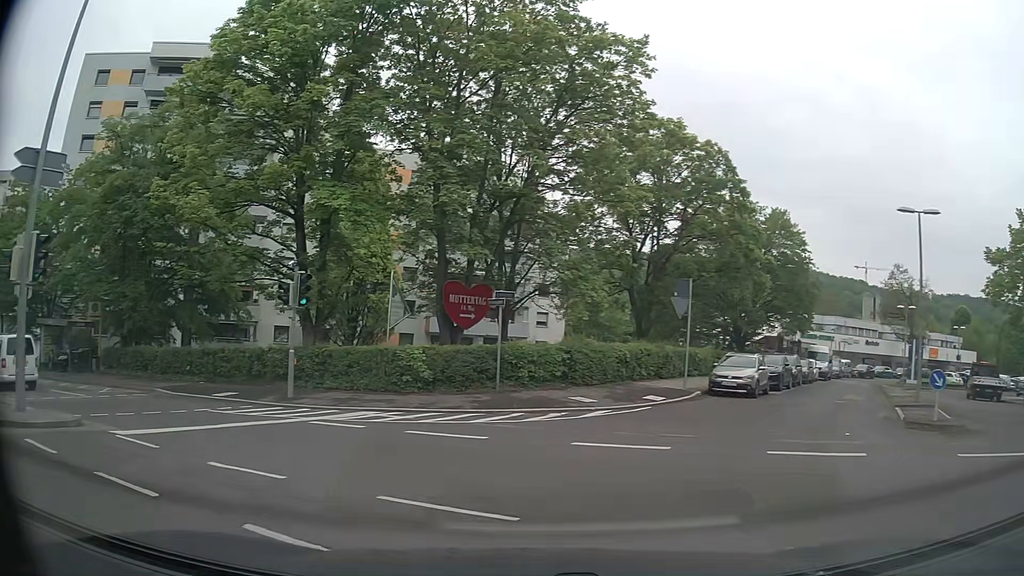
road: residential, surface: asphalt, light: Day
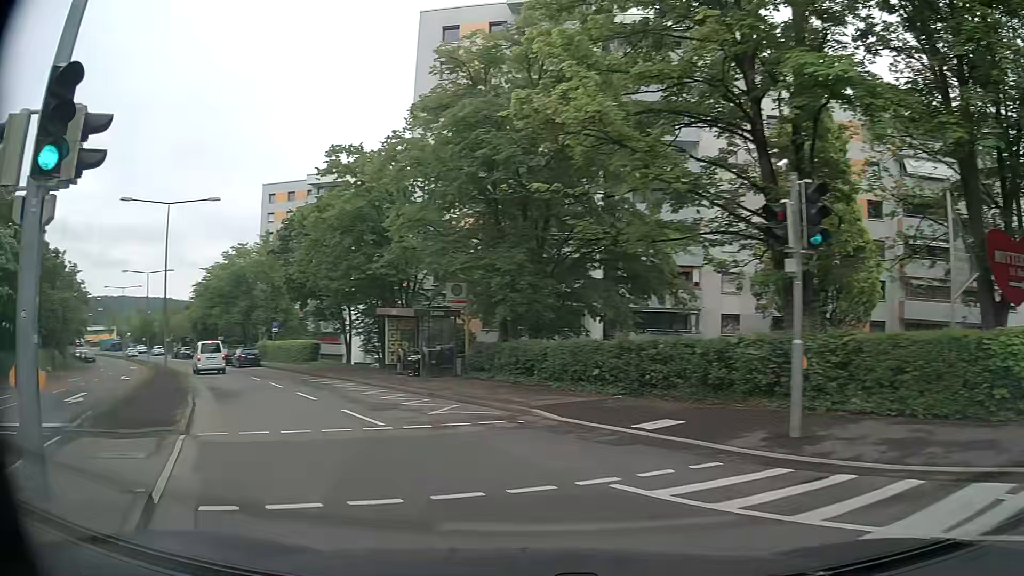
(-3.3, +9.1) m; -39°
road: secondary
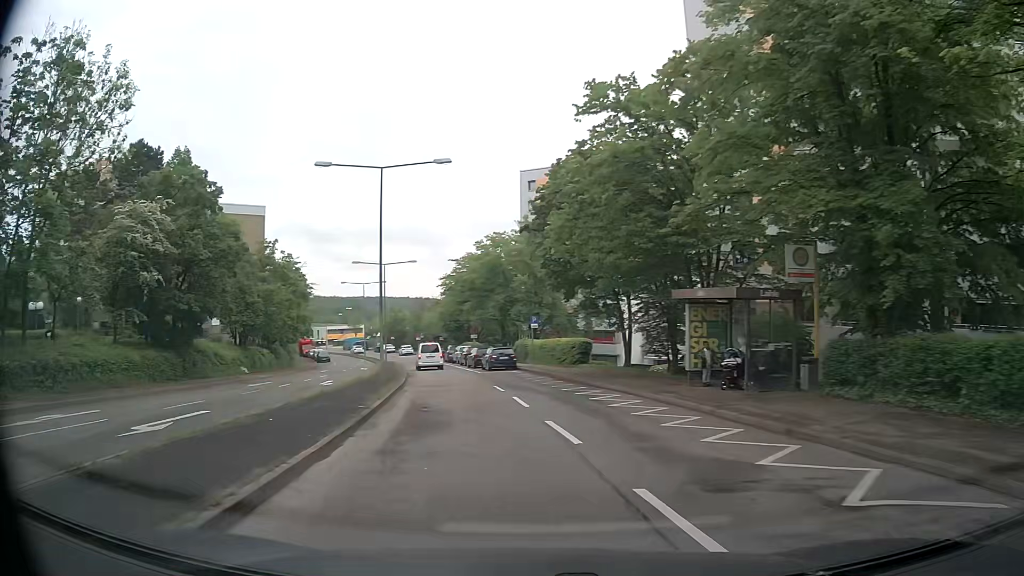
(-1.9, +8.5) m; -23°
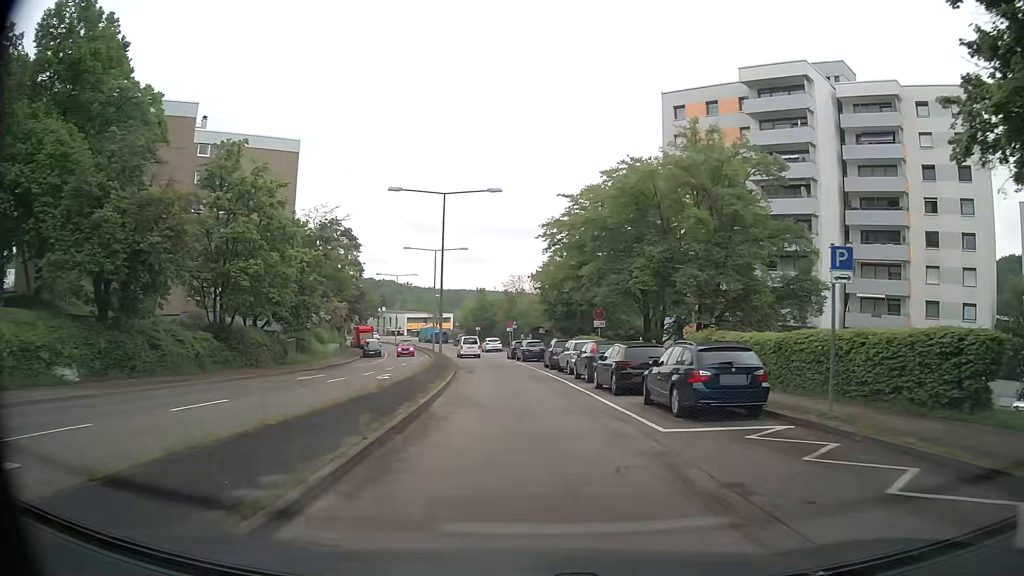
(-3.3, +27.6) m; -9°
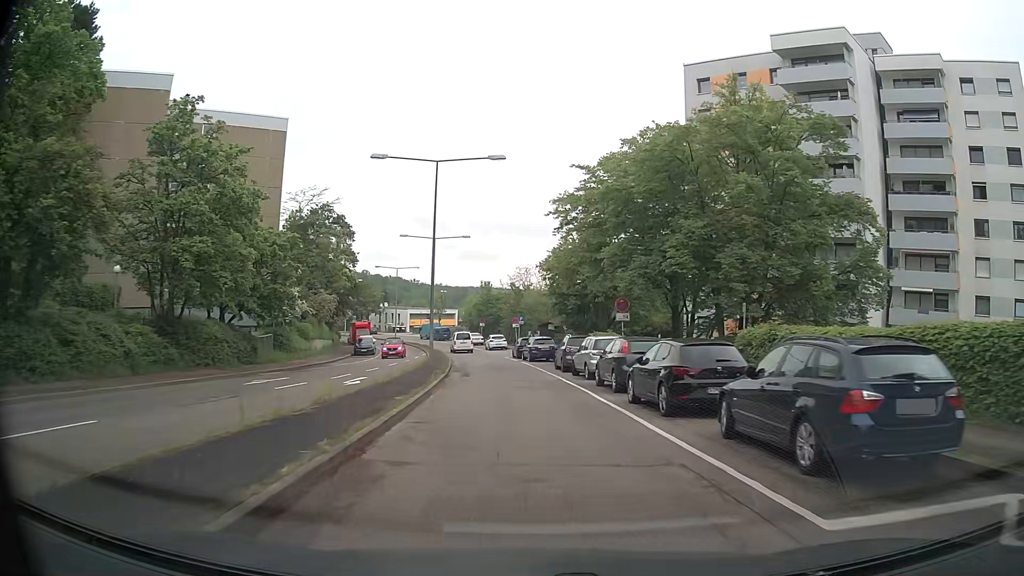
(0.0, +6.0) m; 0°
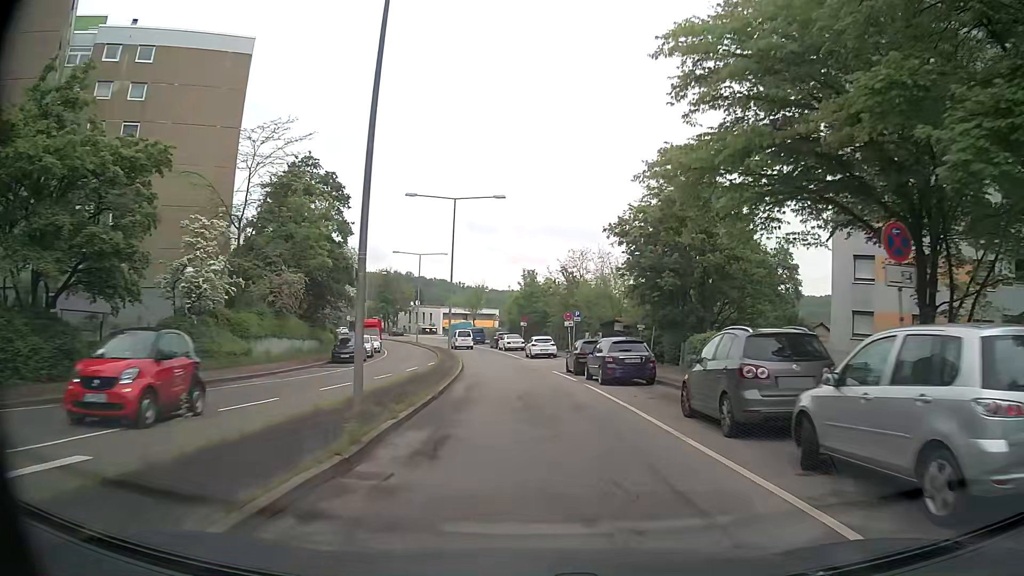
(-0.9, +19.2) m; -4°
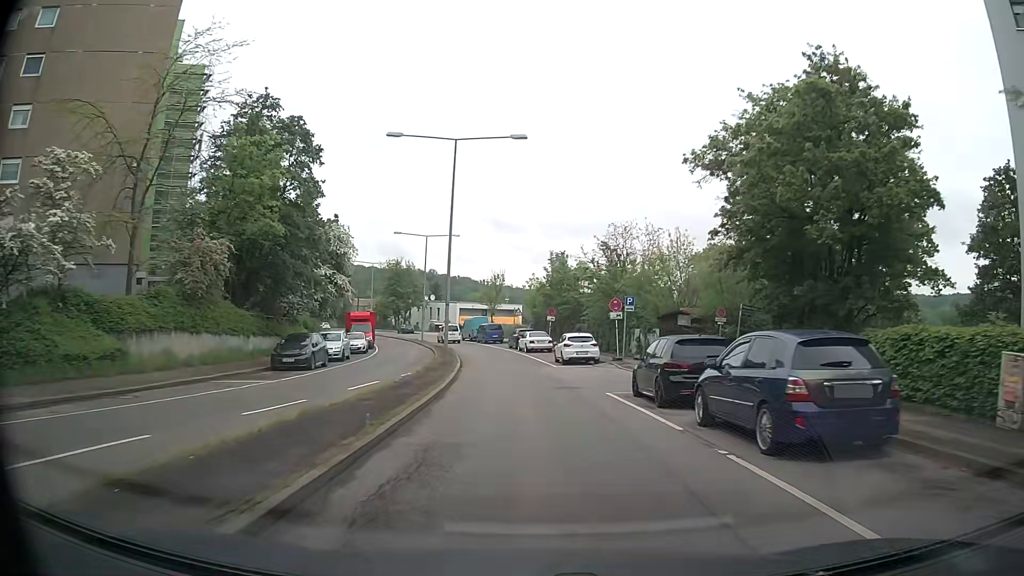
(-0.3, +13.3) m; -3°
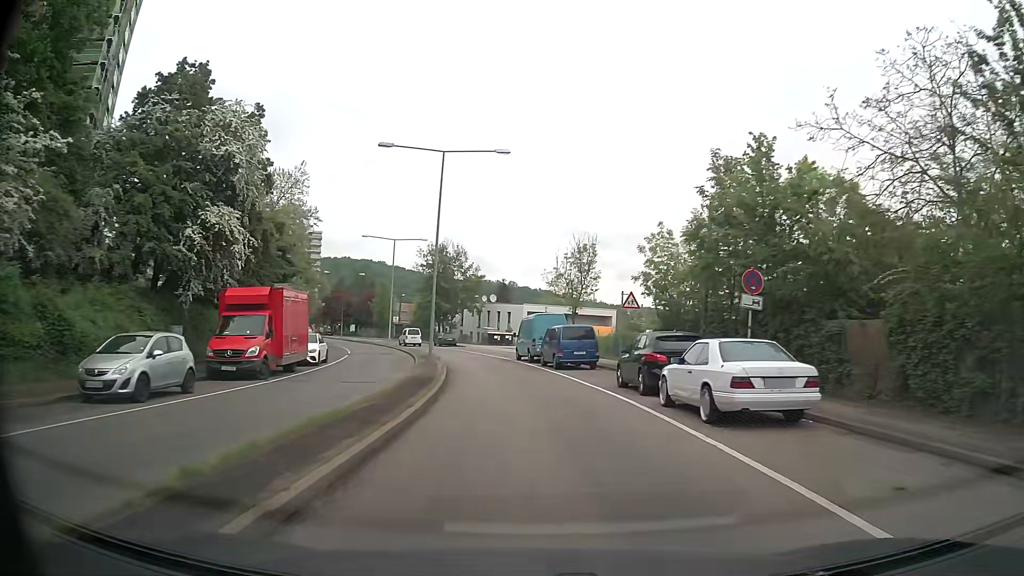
(-1.4, +34.1) m; -6°
(0, +10) (-1, +20) (-2, +30) (-4, +40) (-7, +49) (-10, +59) (-13, +68) (-17, +78) (-21, +87) (-25, +96) m
